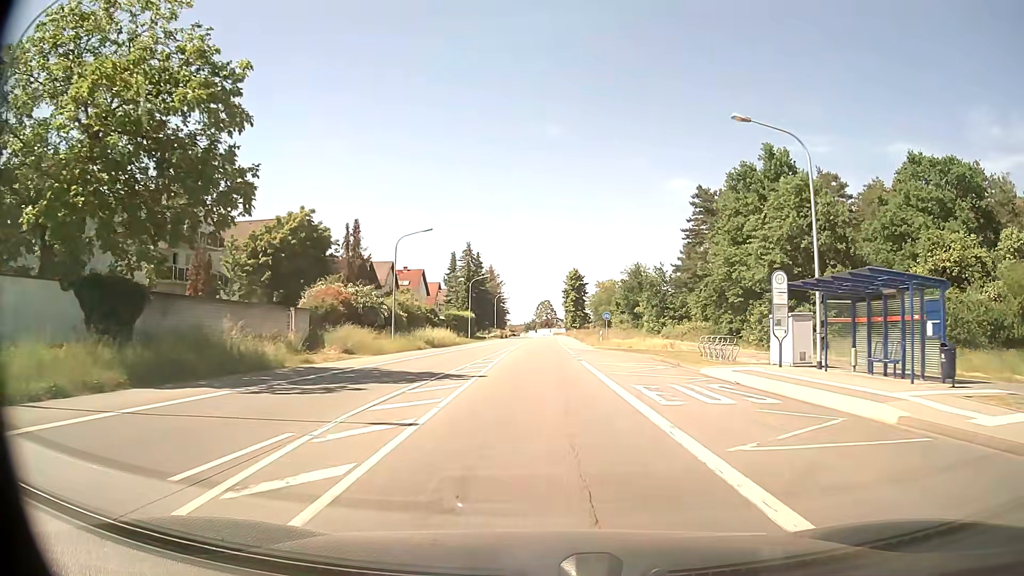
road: primary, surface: asphalt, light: Day
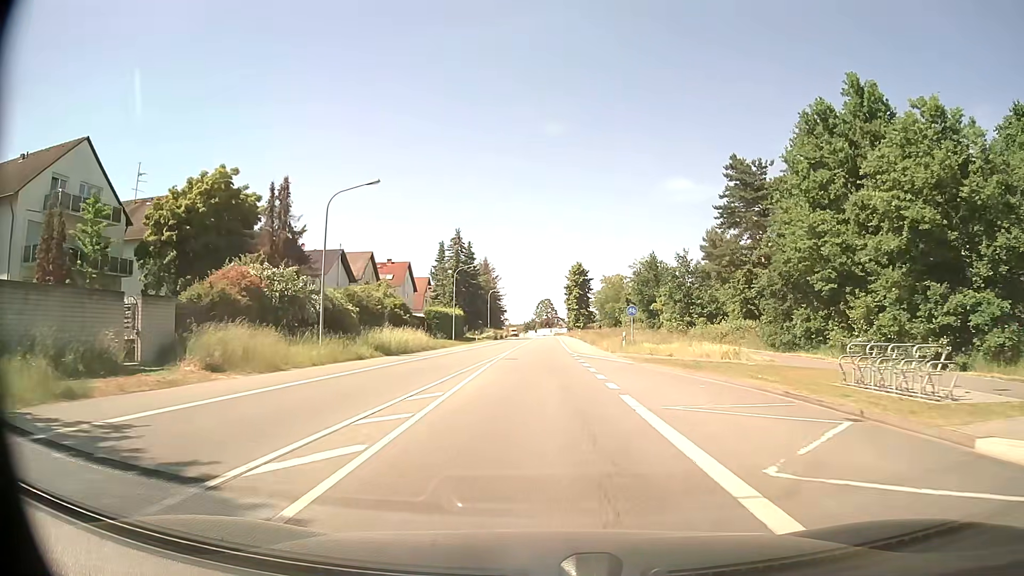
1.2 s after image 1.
(-0.1, +14.5) m; 0°
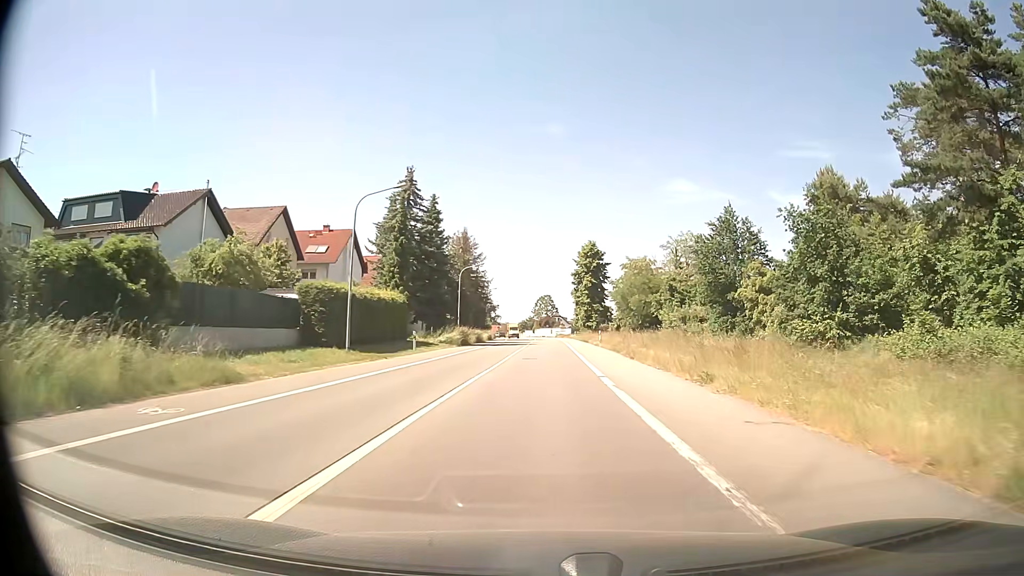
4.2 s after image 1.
(0.0, +36.6) m; 0°
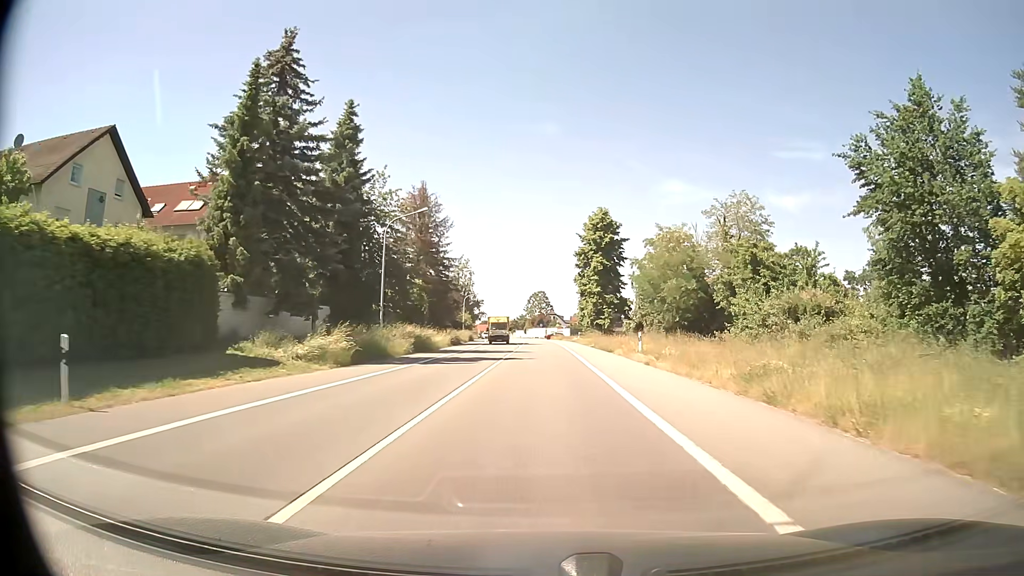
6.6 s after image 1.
(+0.1, +30.0) m; +1°
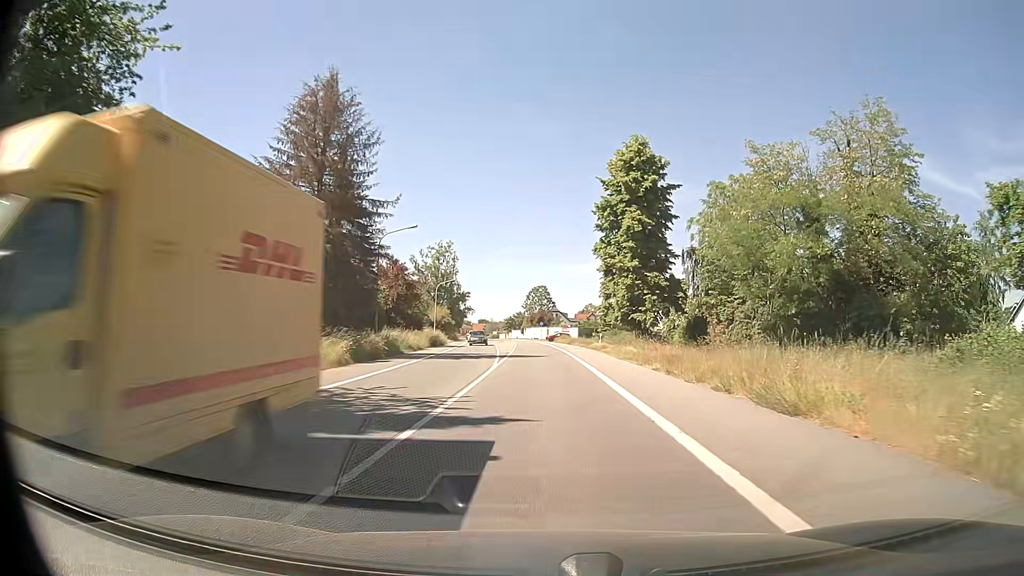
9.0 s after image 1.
(0.0, +30.3) m; 0°
(0, +10) (0, +20) (0, +30) (0, +40) (-1, +50) (-1, +60) (-1, +70) (-2, +80) (-2, +90) (-3, +100) m
